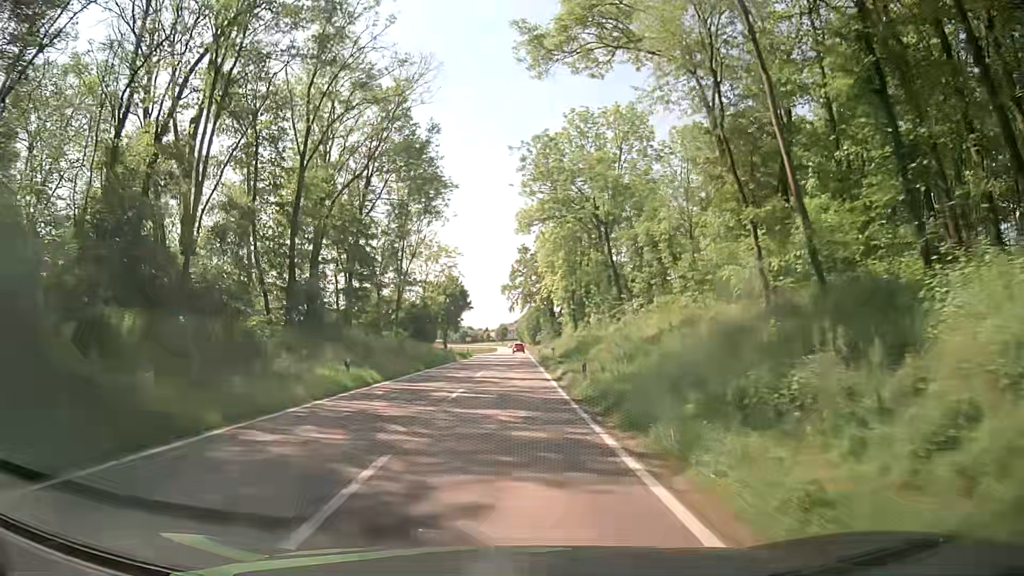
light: Day
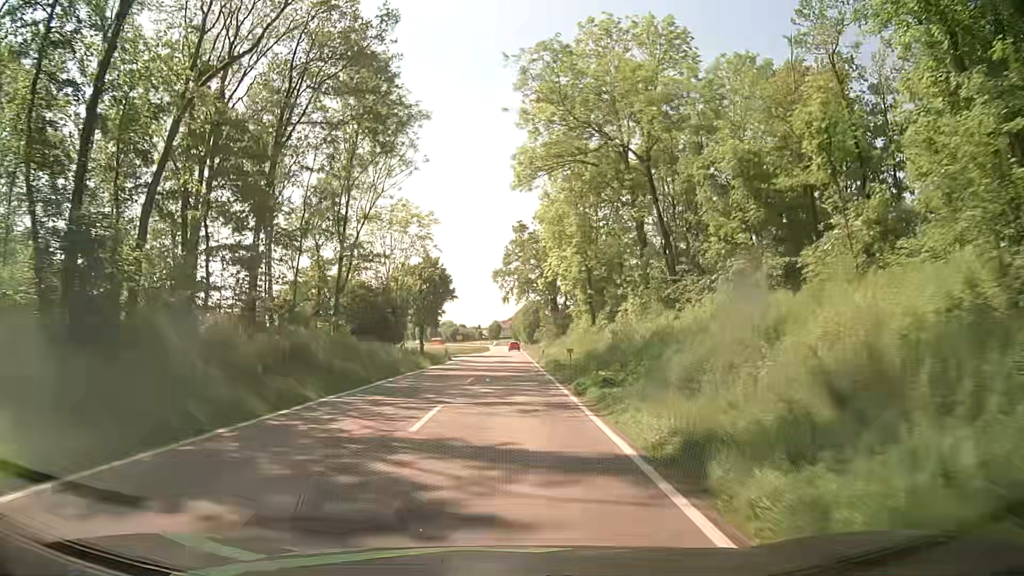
(+0.2, +18.2) m; +1°
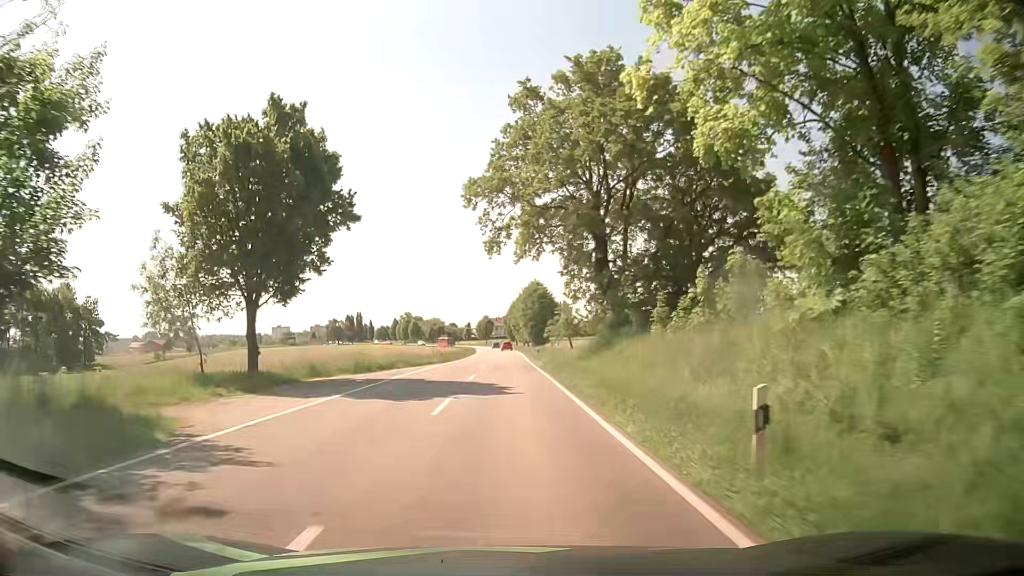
(+0.2, +45.6) m; 0°
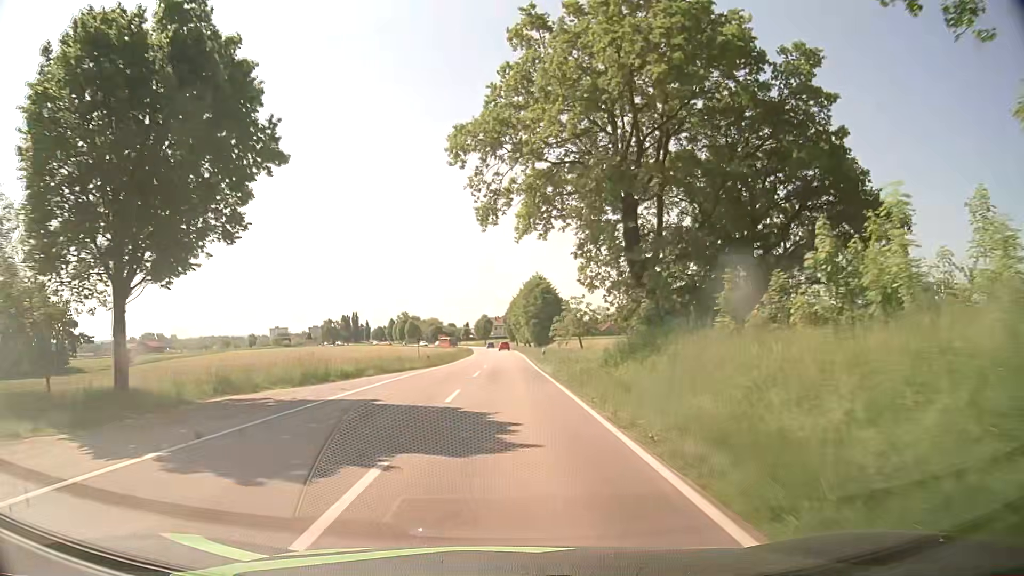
(+0.1, +9.1) m; 0°
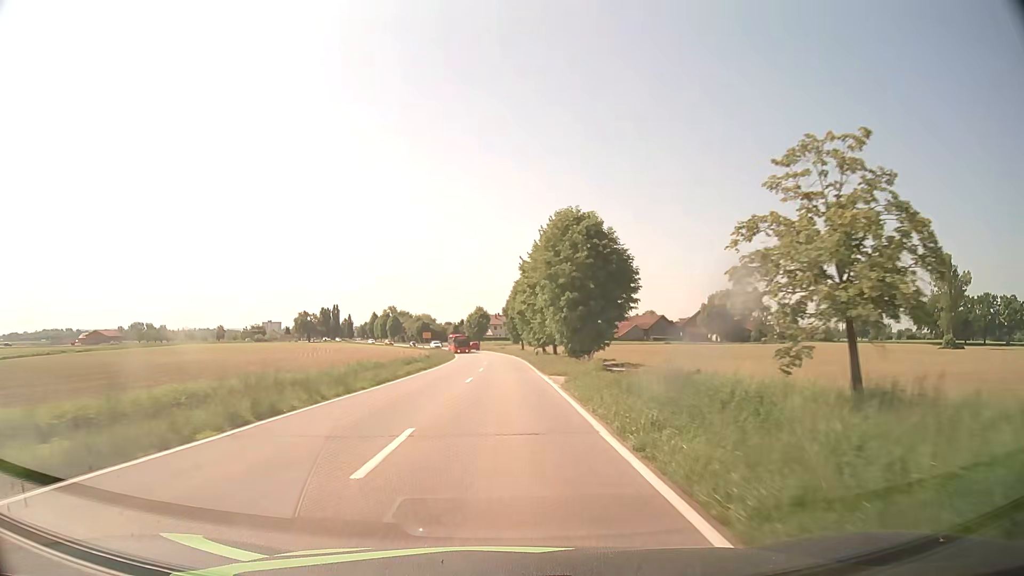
(+0.5, +45.8) m; 0°
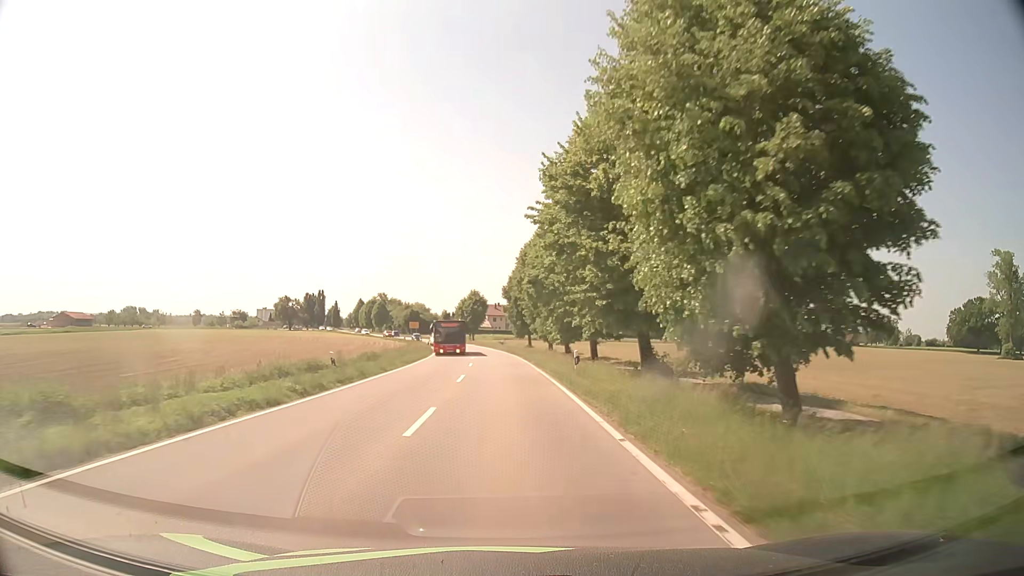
(+0.2, +27.4) m; +1°
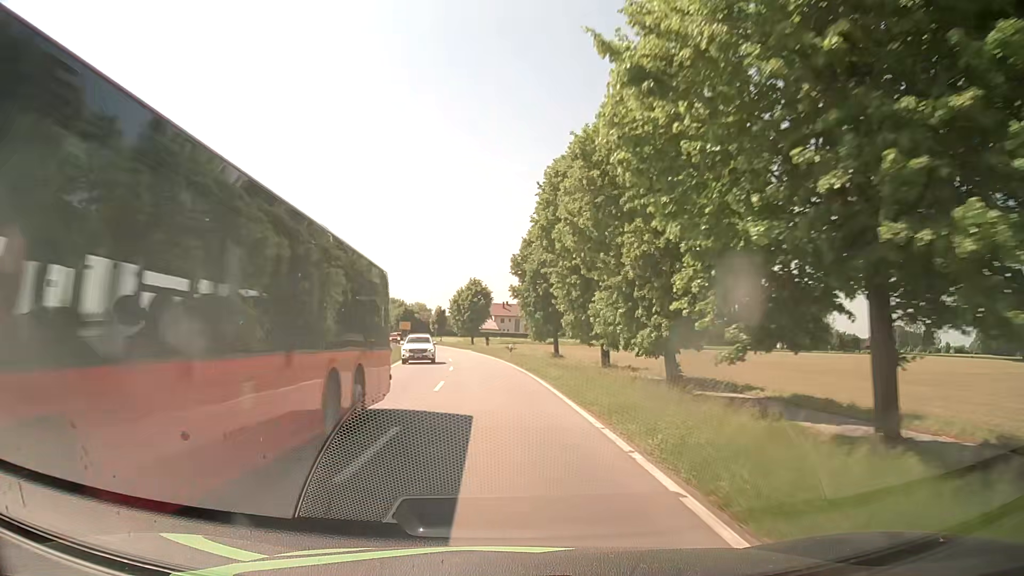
(-0.1, +27.5) m; -1°
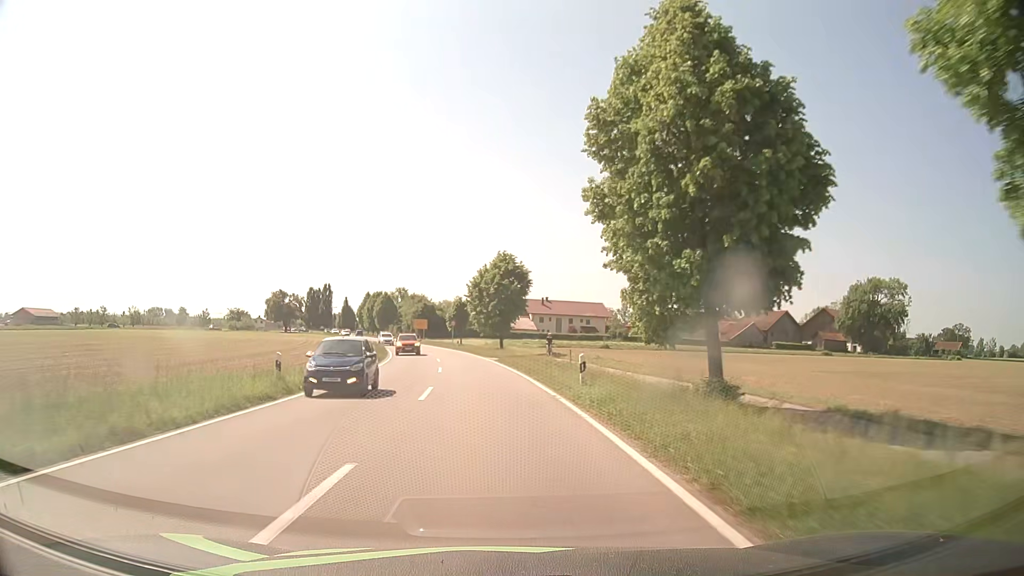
(-0.5, +27.3) m; -3°
(0, +10) (-1, +20) (-1, +30) (-2, +40) (-4, +50) (-5, +60) (-7, +69) (-9, +79) (-12, +89) (-15, +99) m
